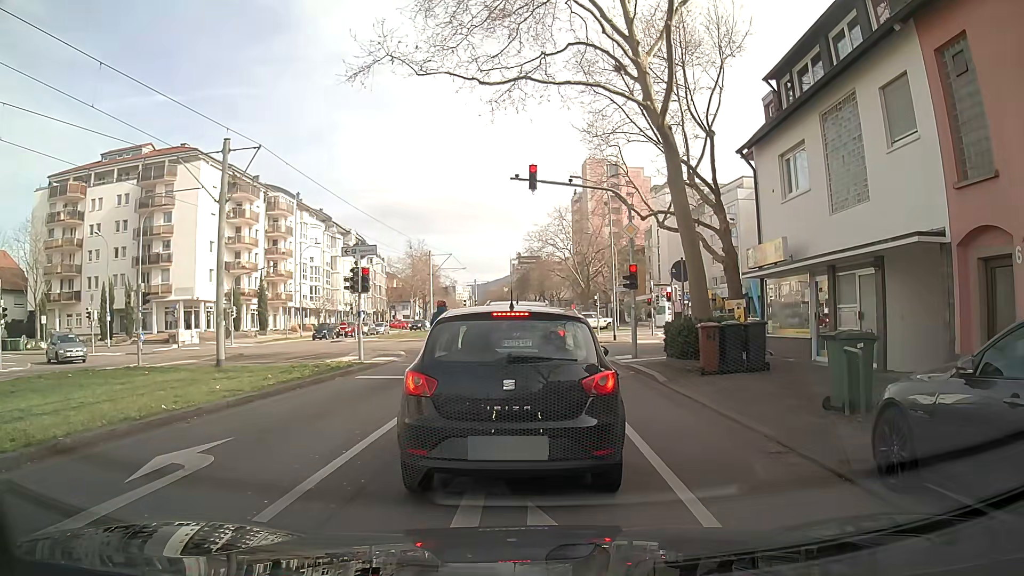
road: tertiary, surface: asphalt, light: Day
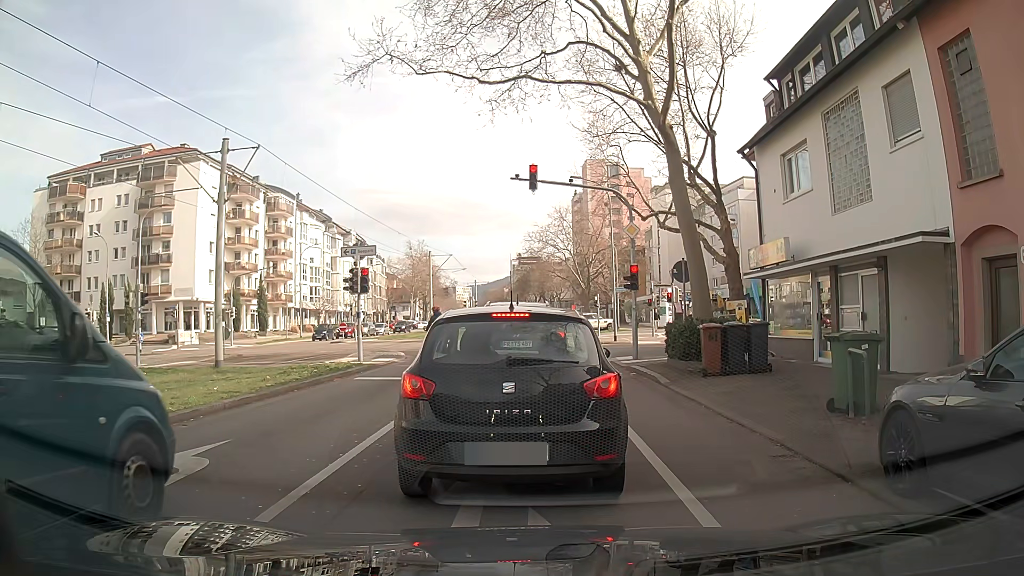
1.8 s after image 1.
(0.0, +0.2) m; 0°
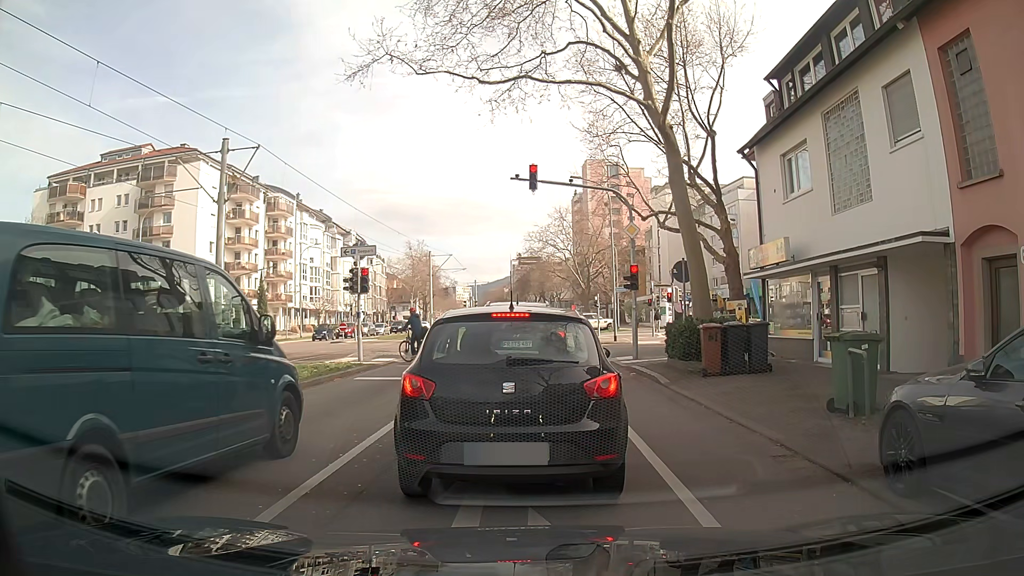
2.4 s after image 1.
(0.0, 0.0) m; 0°
